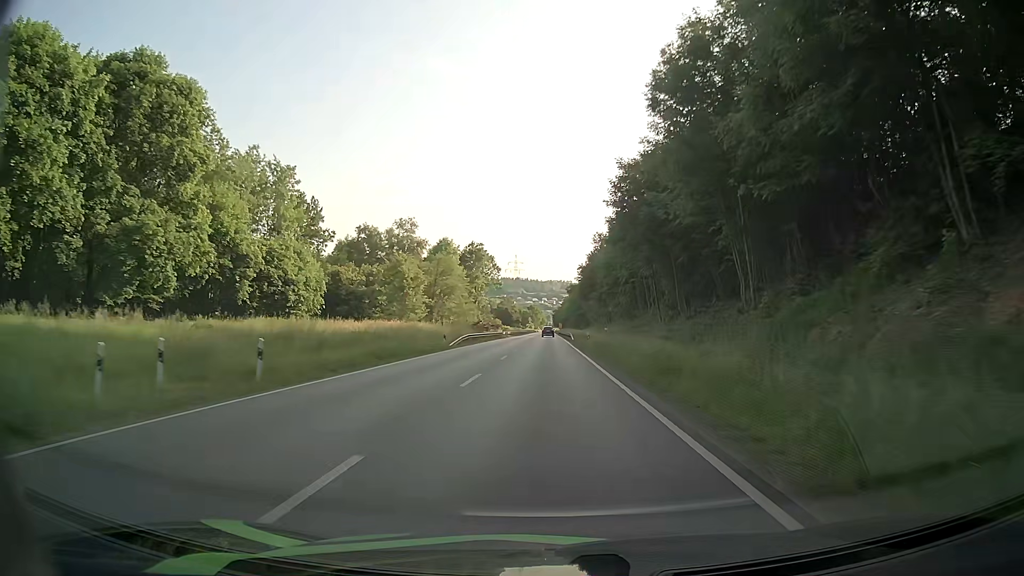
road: primary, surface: asphalt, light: Day
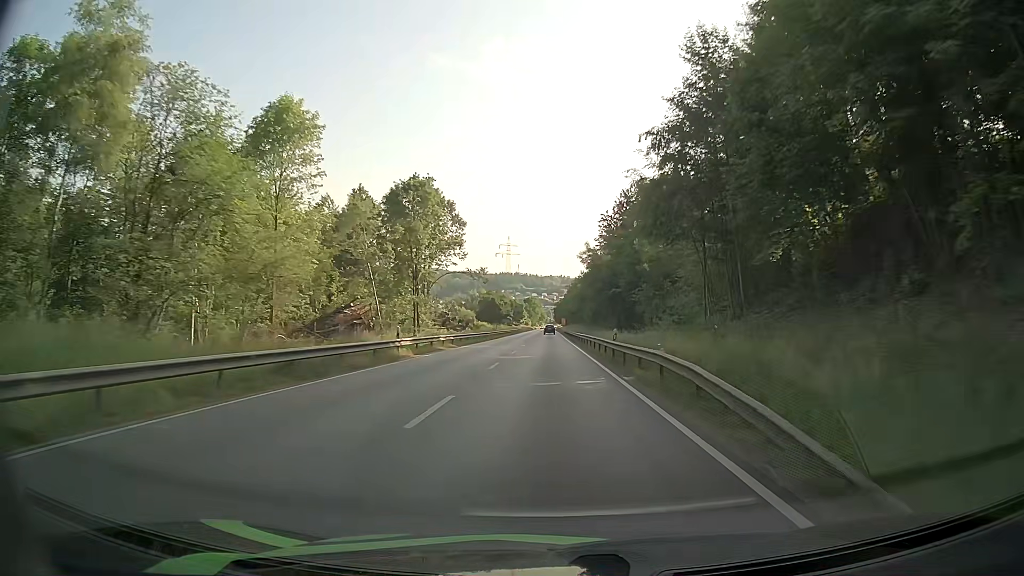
(+0.1, +65.3) m; 0°
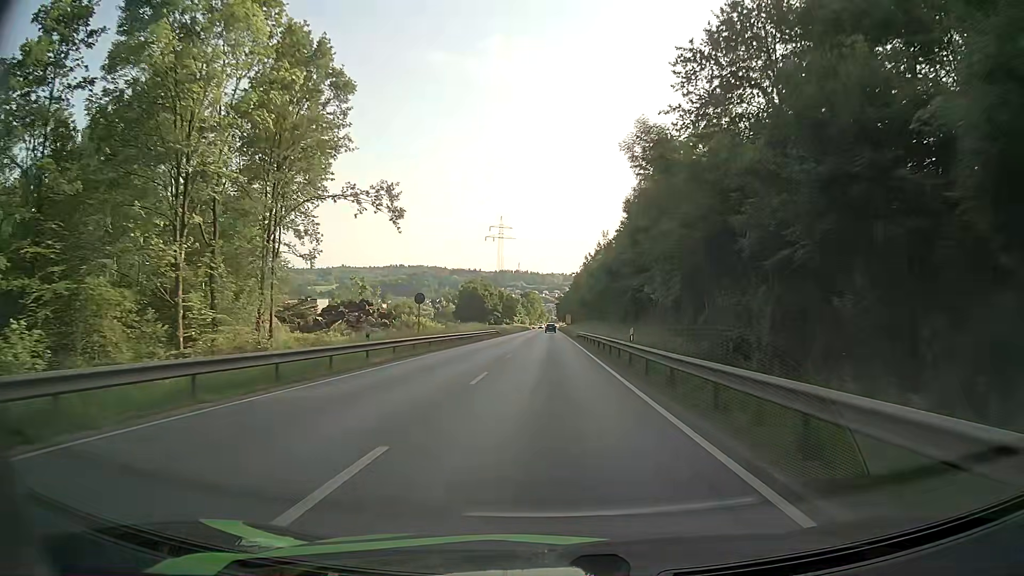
(+0.1, +53.4) m; 0°
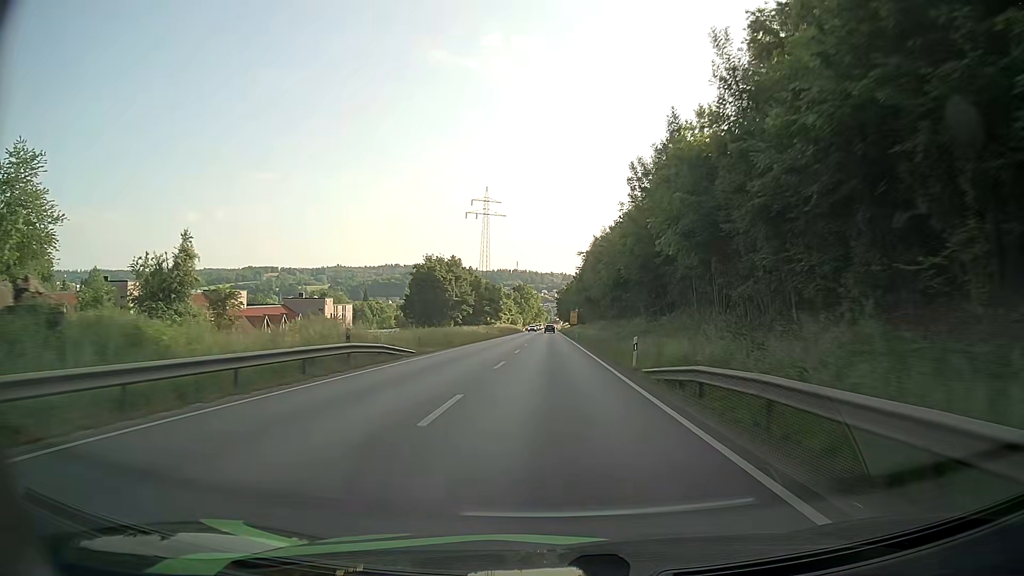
(+0.3, +54.7) m; 0°
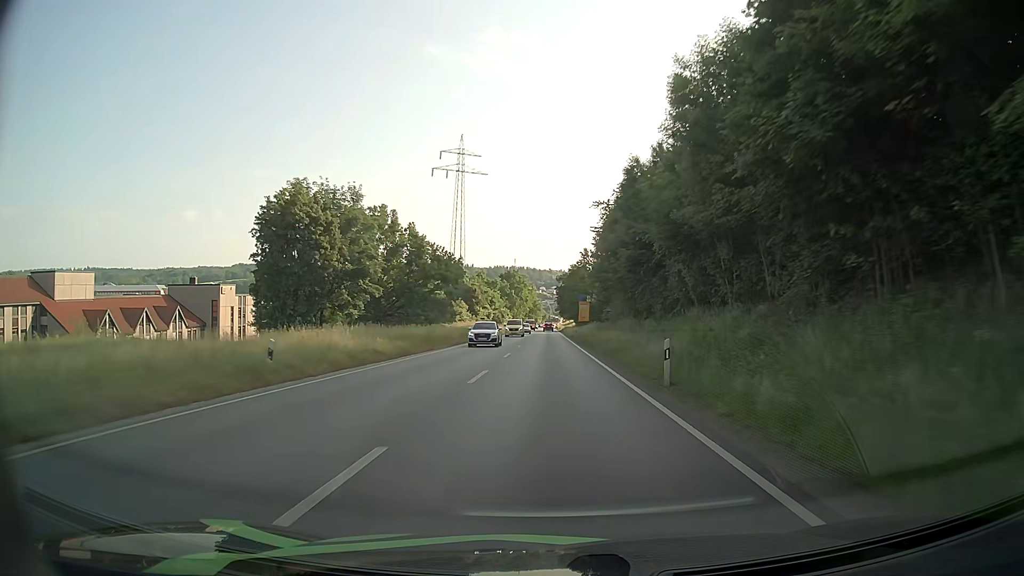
(+0.3, +53.7) m; 0°
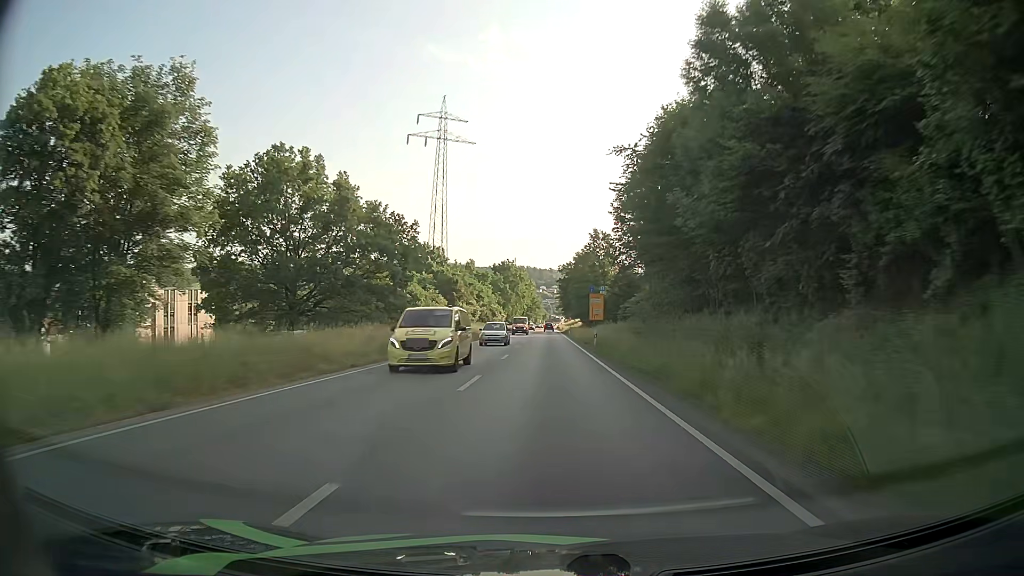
(0.0, +25.7) m; 0°
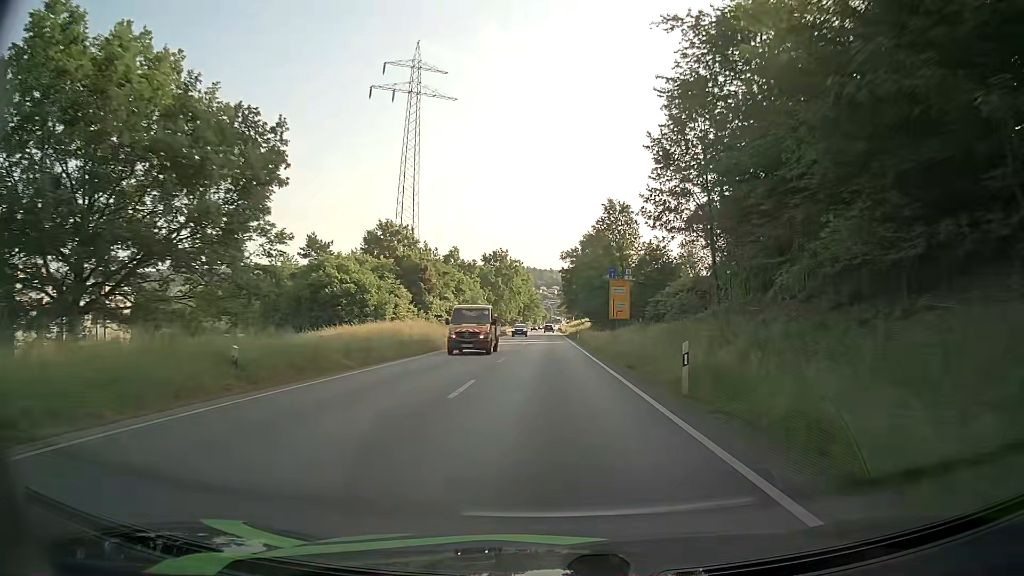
(-0.1, +25.4) m; 0°
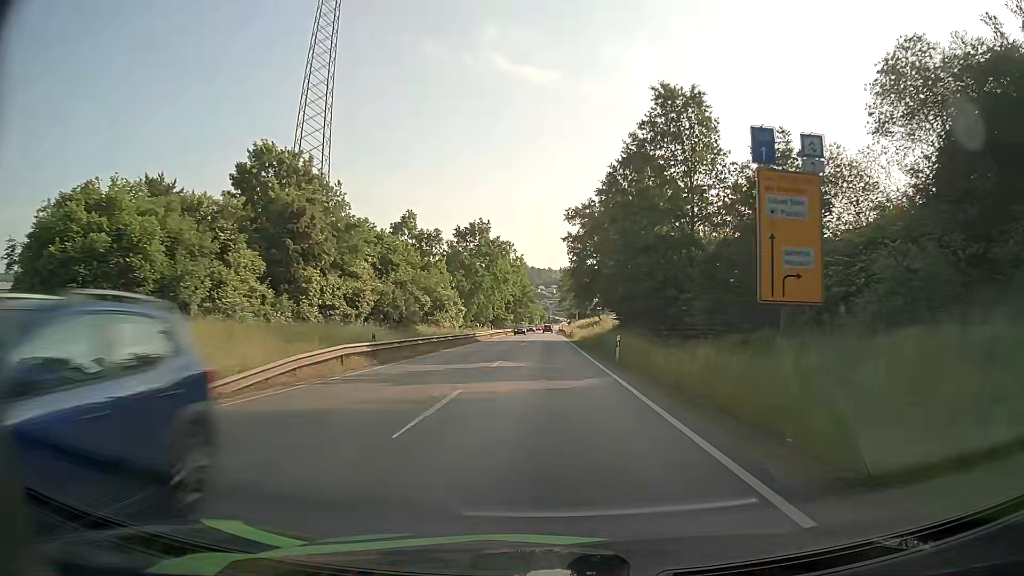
(+0.1, +37.9) m; +1°
(0, +10) (0, +20) (0, +30) (0, +40) (-1, +50) (-1, +60) (-1, +70) (-1, +80) (-1, +90) (-1, +100) m
